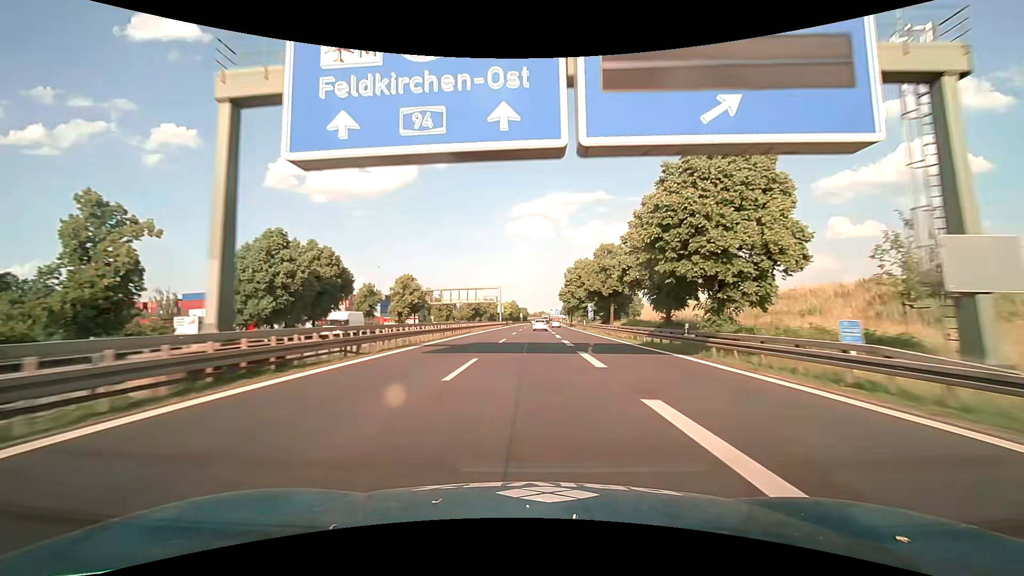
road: motorway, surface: asphalt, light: Day
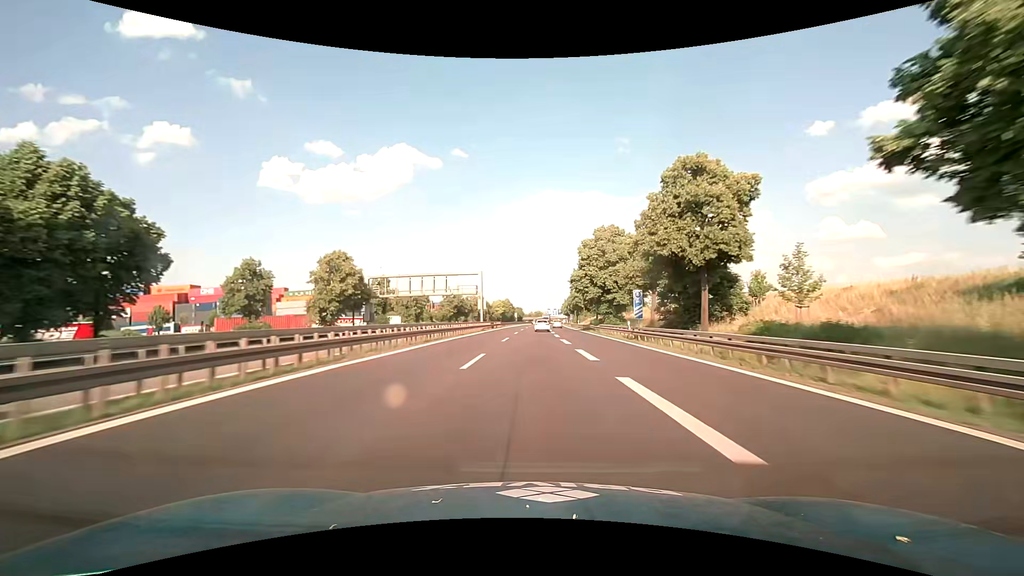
(+0.1, +33.4) m; 0°
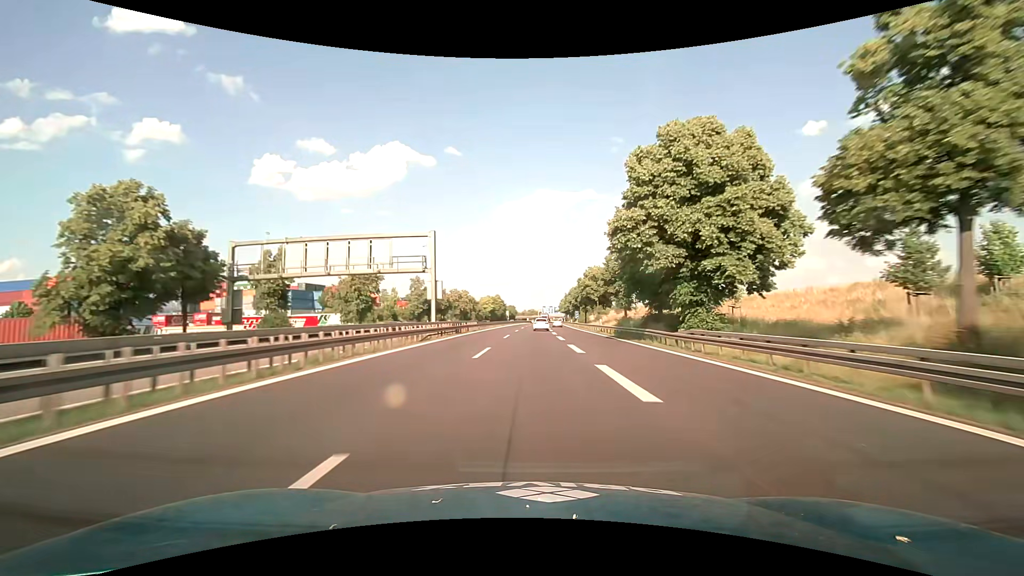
(+0.2, +32.8) m; +1°
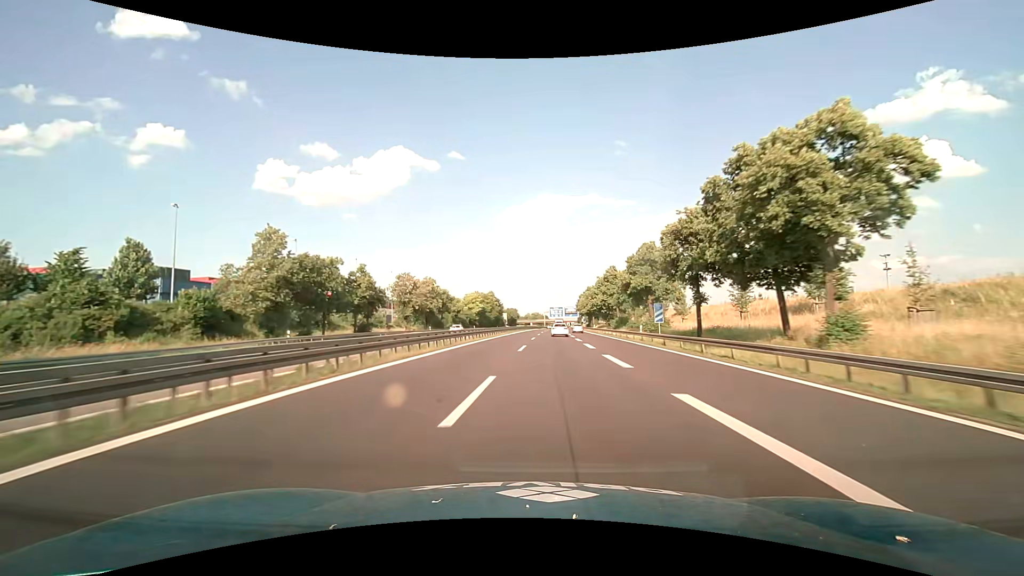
(+0.2, +64.7) m; 0°
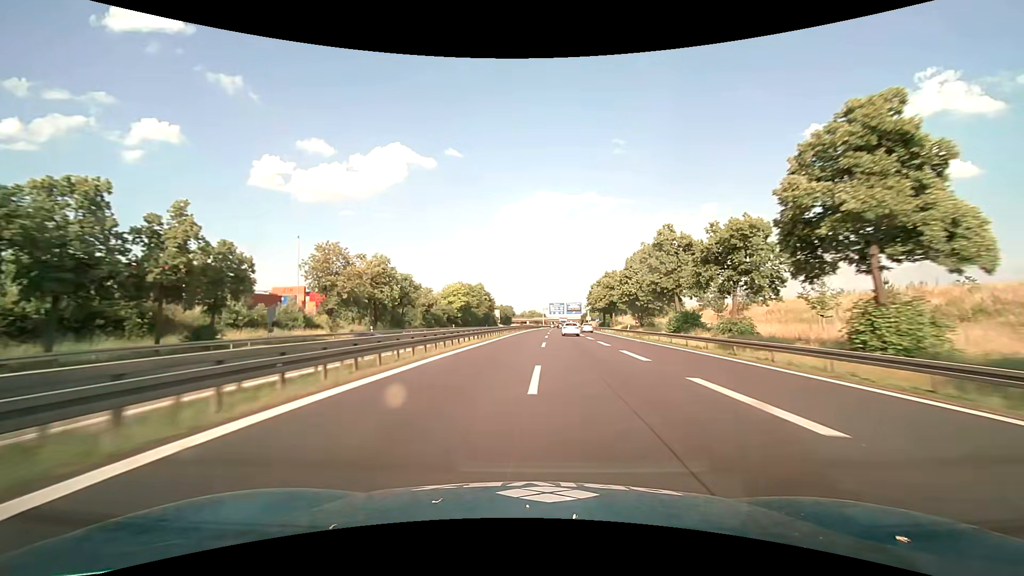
(0.0, +33.5) m; 0°
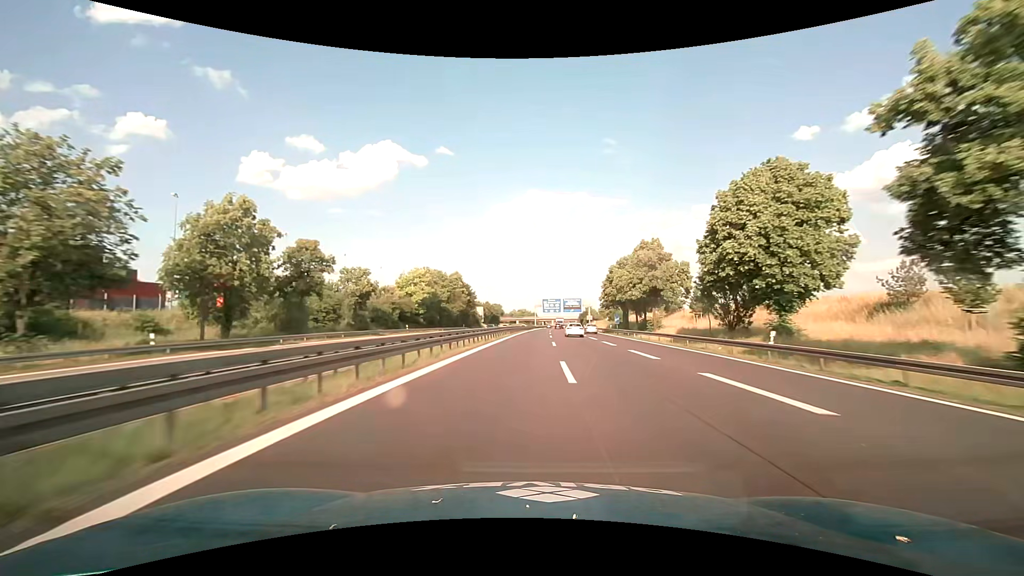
(+0.2, +34.4) m; +1°
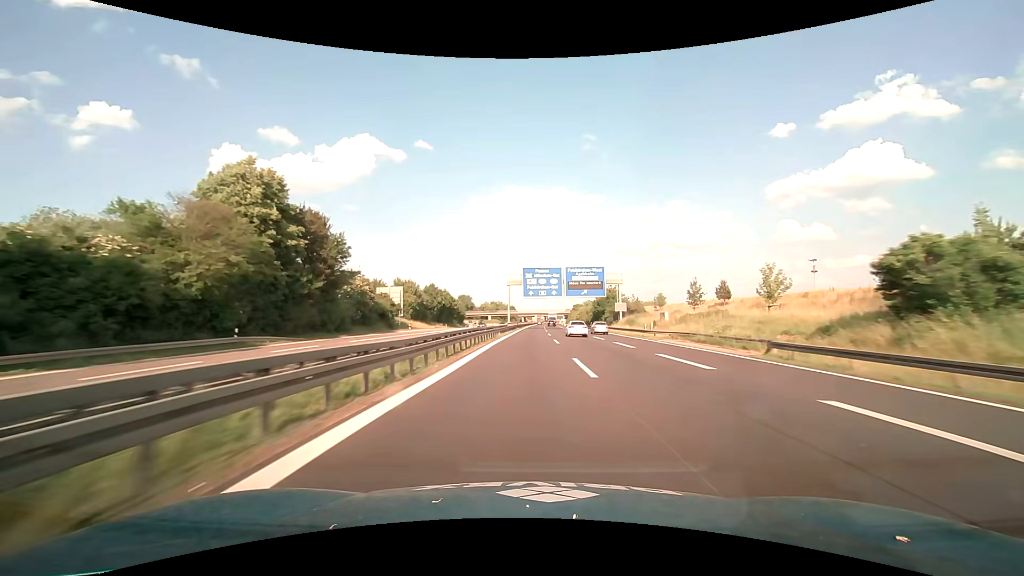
(+2.3, +89.6) m; +2°
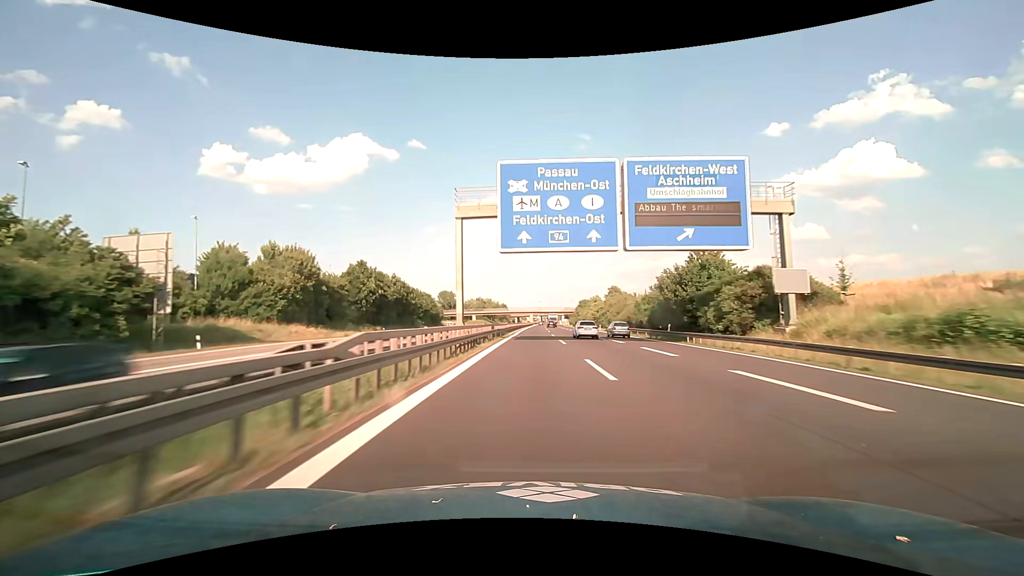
(+0.3, +55.1) m; +1°
(0, +10) (0, +20) (0, +30) (0, +40) (0, +50) (0, +60) (+1, +70) (+1, +80) (+1, +90) (+1, +100) m
